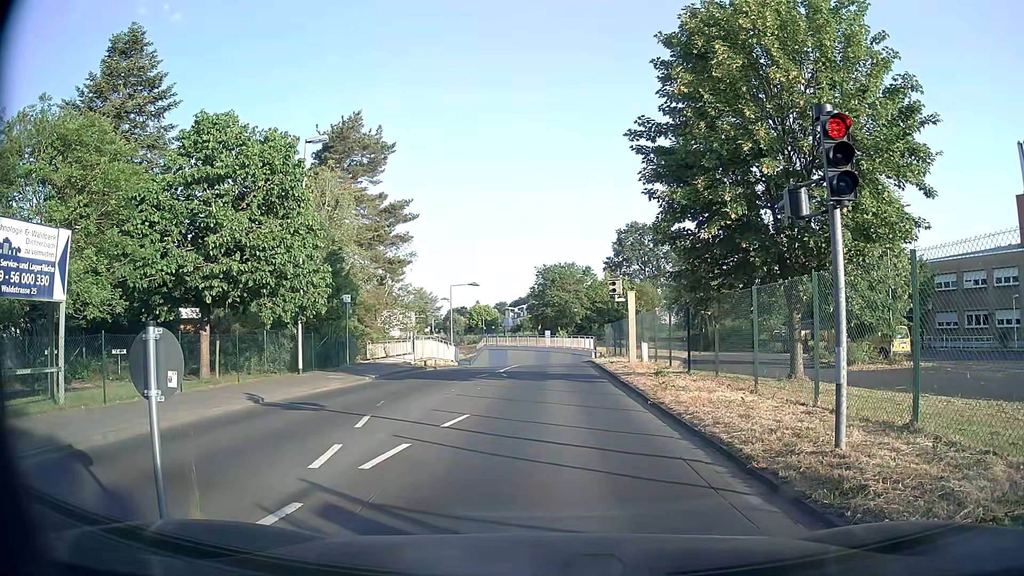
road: unclassified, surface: asphalt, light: Day
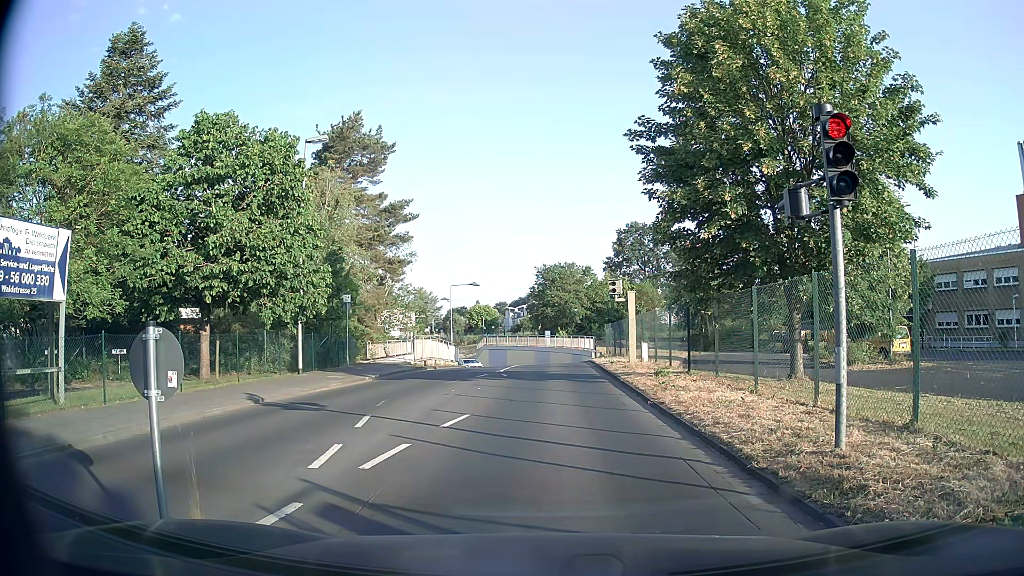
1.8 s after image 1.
(0.0, 0.0) m; 0°
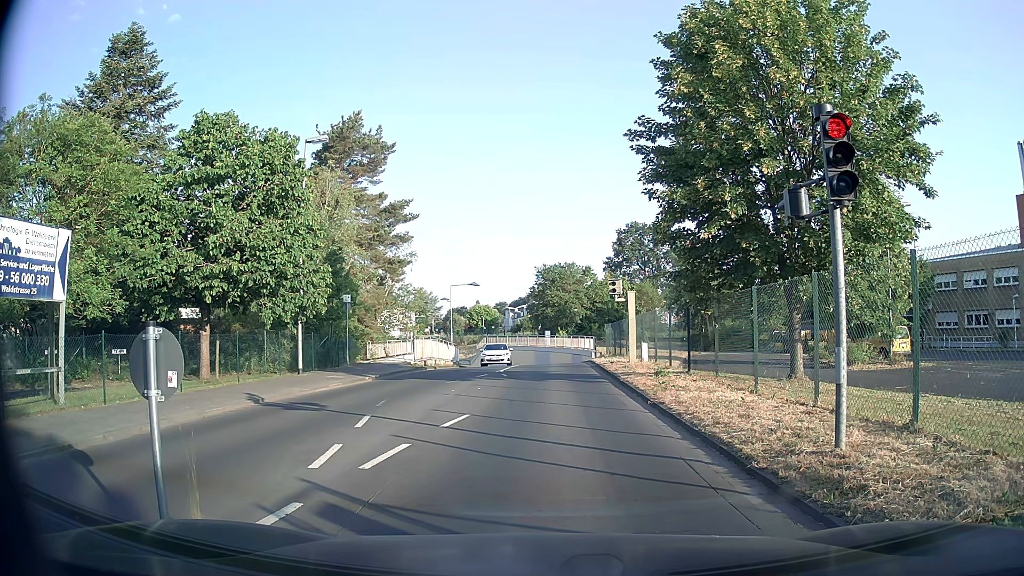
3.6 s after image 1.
(0.0, 0.0) m; 0°
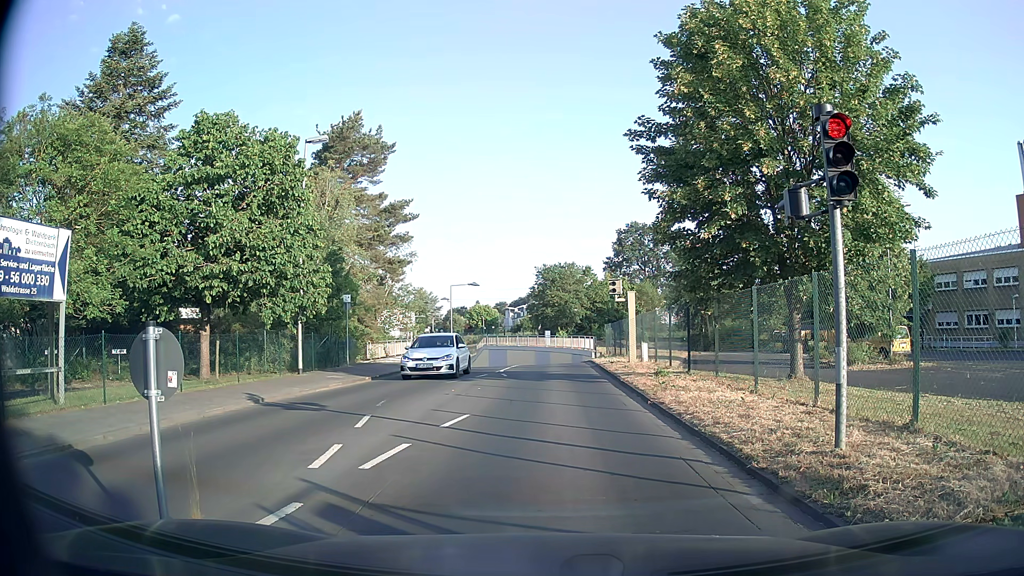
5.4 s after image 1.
(0.0, 0.0) m; 0°
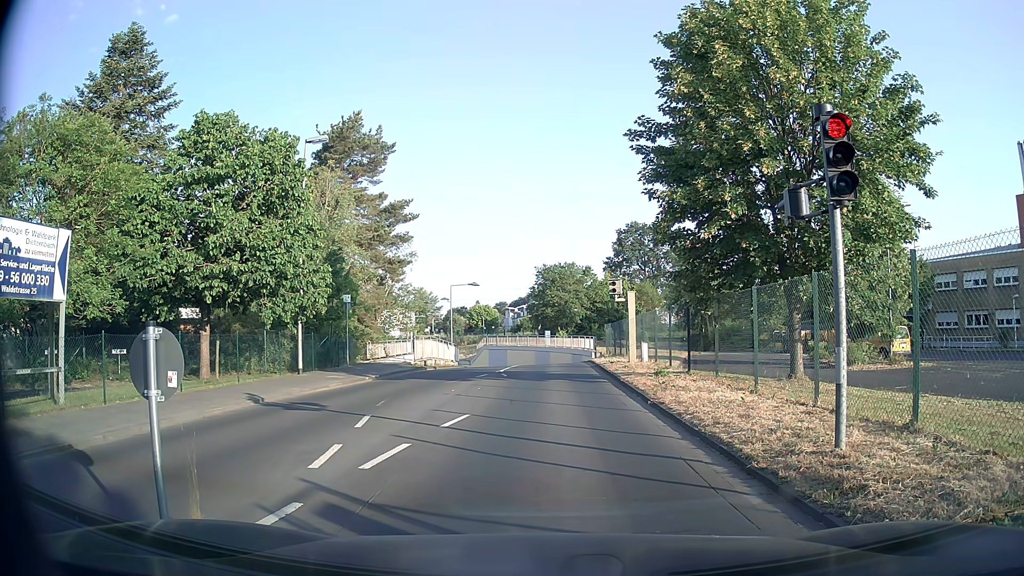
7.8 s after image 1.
(0.0, 0.0) m; 0°
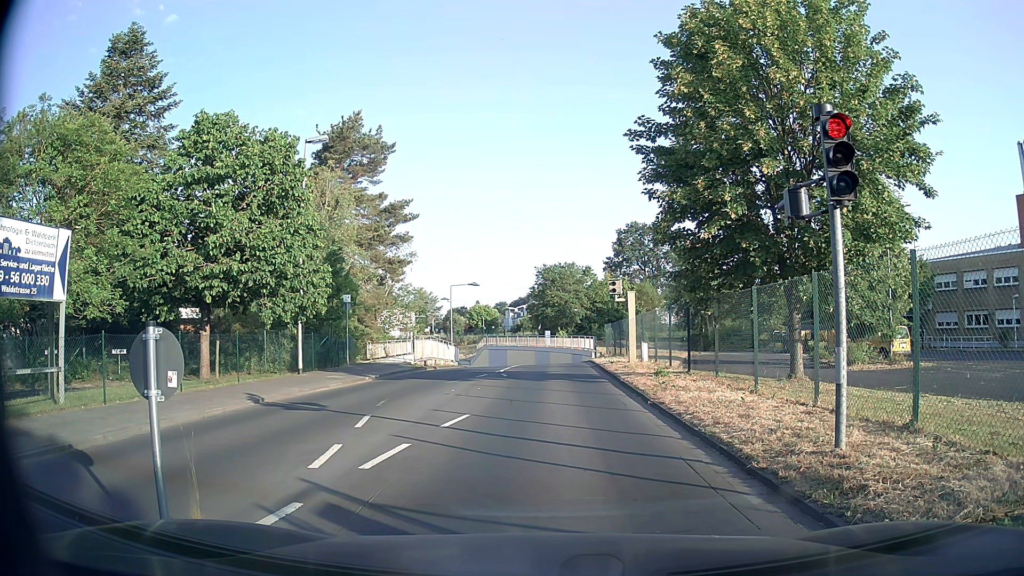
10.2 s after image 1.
(0.0, 0.0) m; 0°
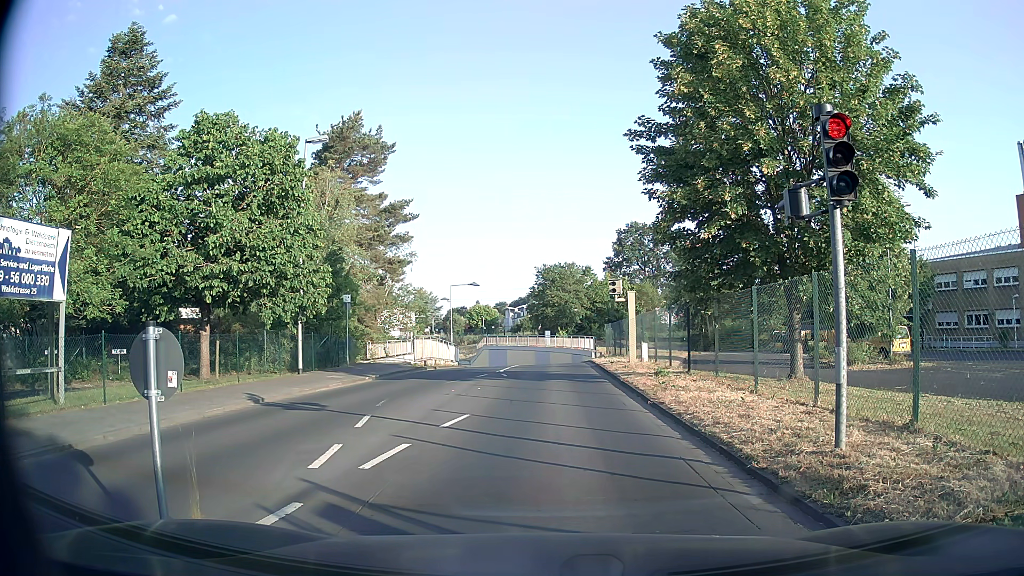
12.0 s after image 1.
(0.0, 0.0) m; 0°
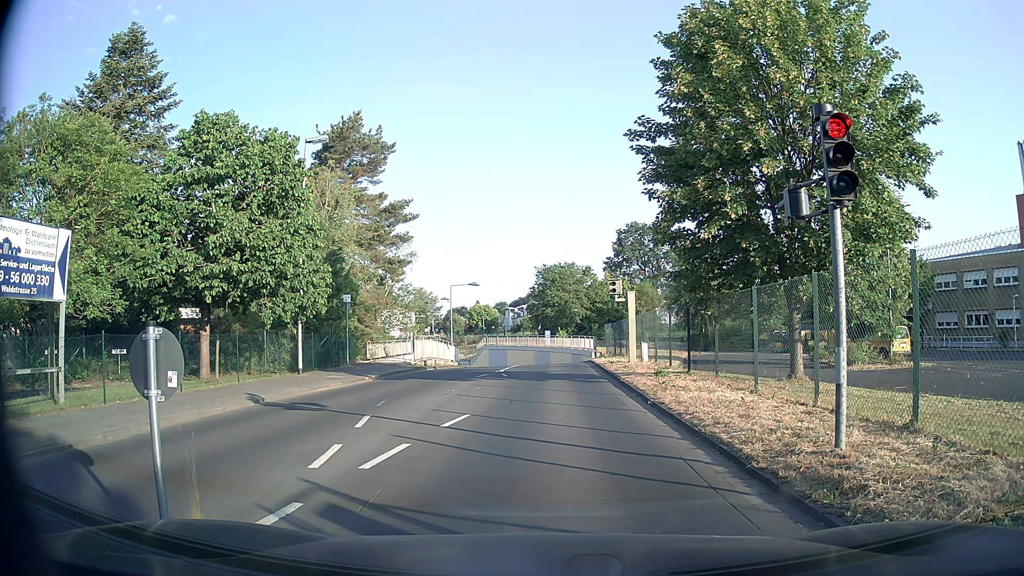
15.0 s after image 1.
(0.0, 0.0) m; 0°
(0, +10) (0, +20) (+1, +30) (+1, +40) (+1, +50) (-1, +60) (-5, +69) (-11, +77) (-18, +83) (-26, +90) m
